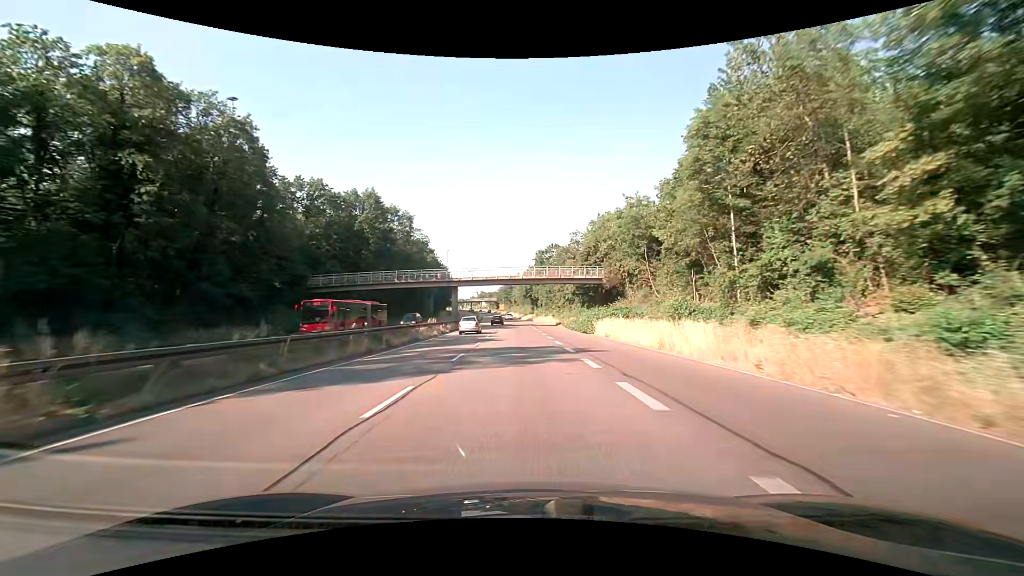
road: trunk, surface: asphalt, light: Day
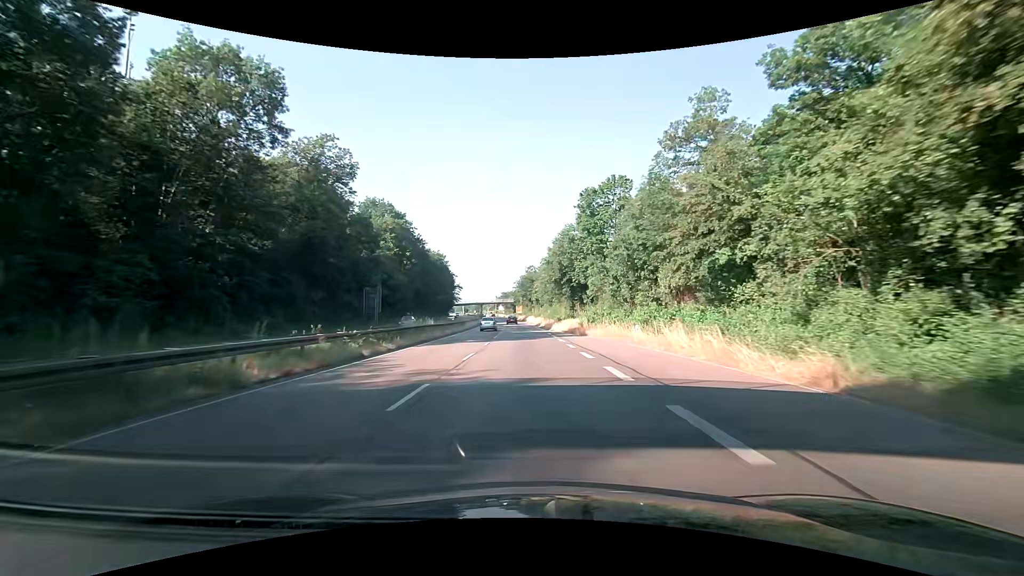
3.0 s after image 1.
(-1.5, +62.4) m; -3°
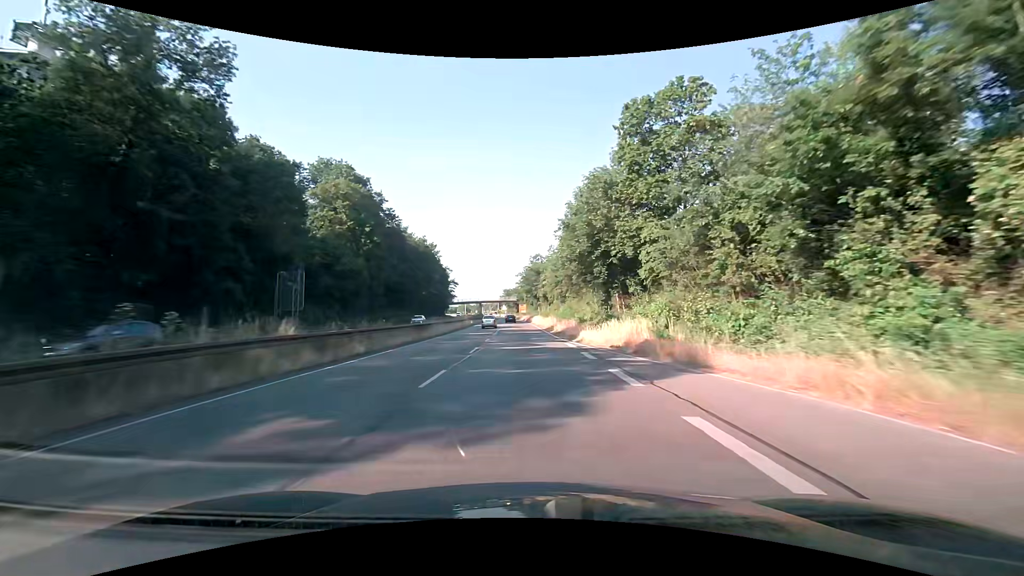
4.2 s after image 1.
(0.0, +24.8) m; 0°
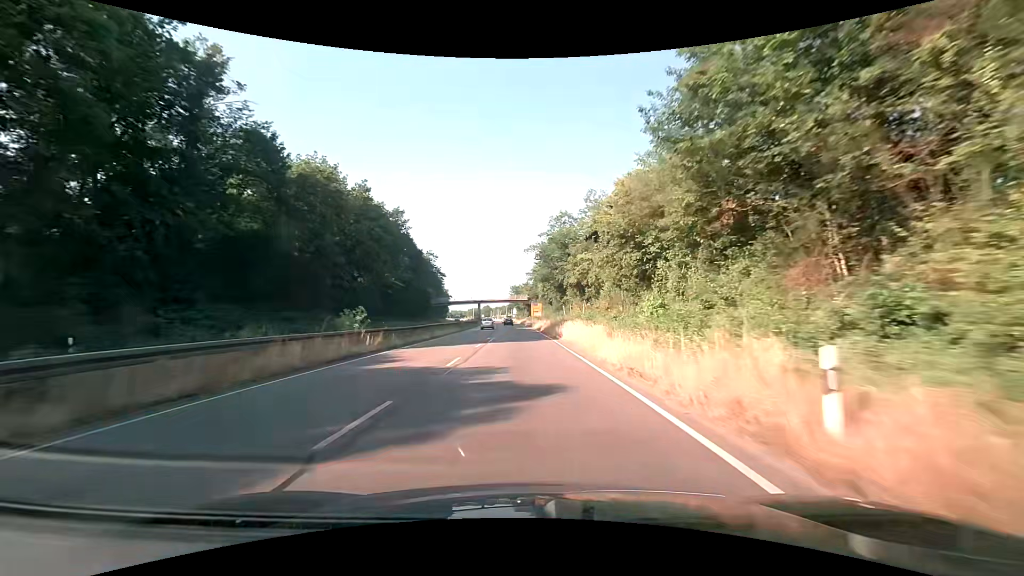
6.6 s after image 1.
(-0.6, +49.3) m; -2°
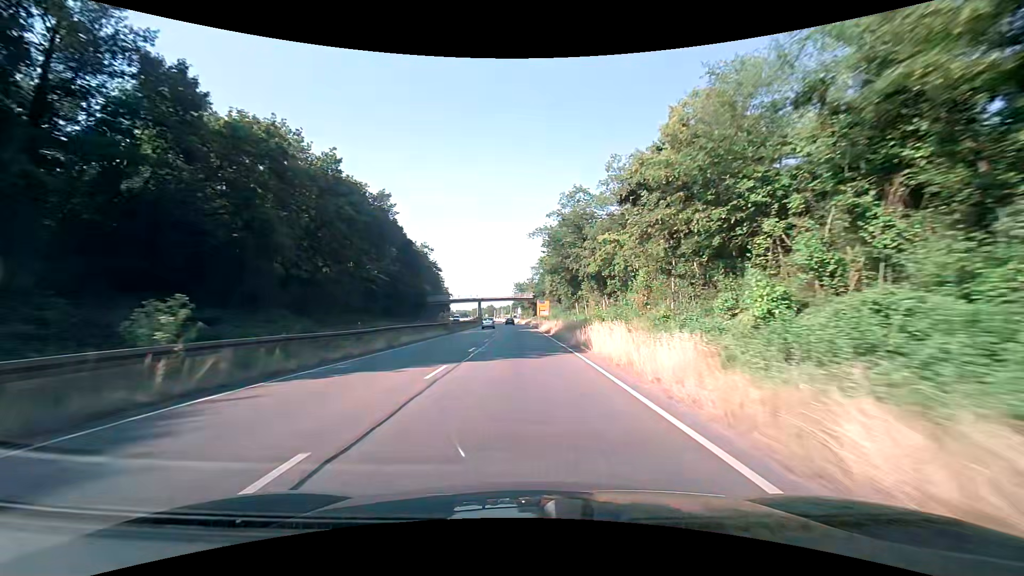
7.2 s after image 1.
(0.0, +12.3) m; -1°
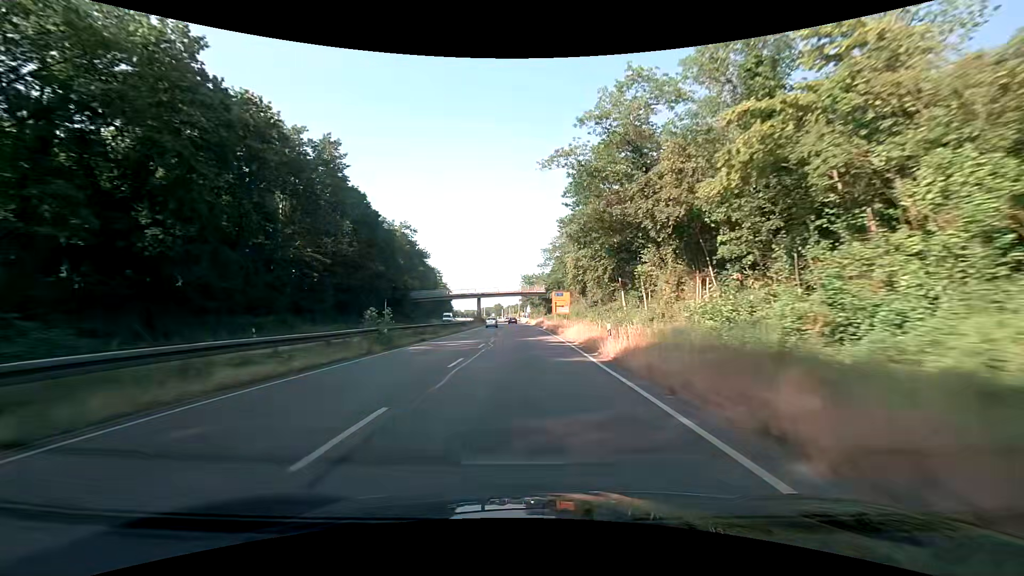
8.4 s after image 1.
(-0.1, +24.4) m; -1°
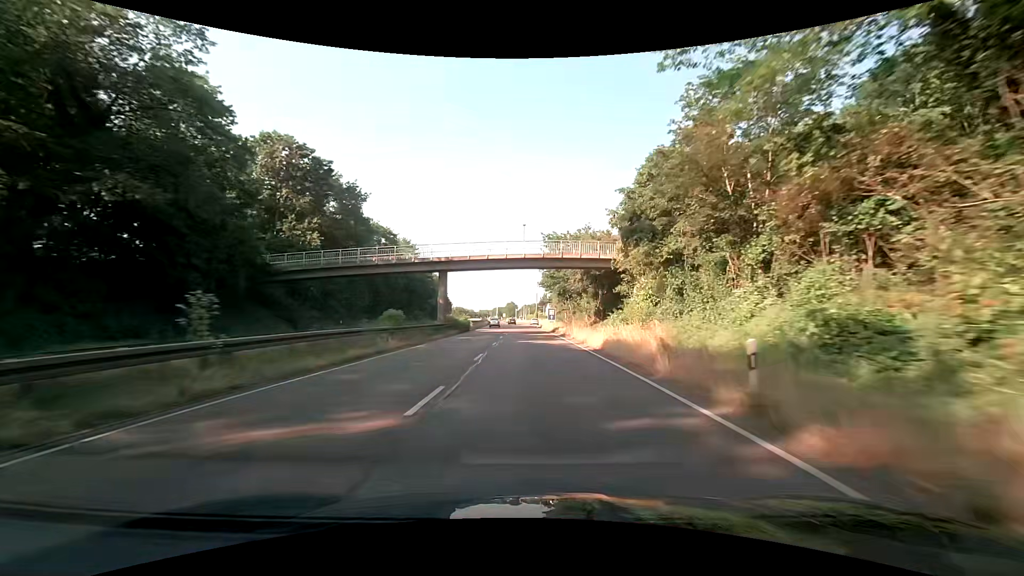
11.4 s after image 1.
(-1.0, +60.6) m; -2°
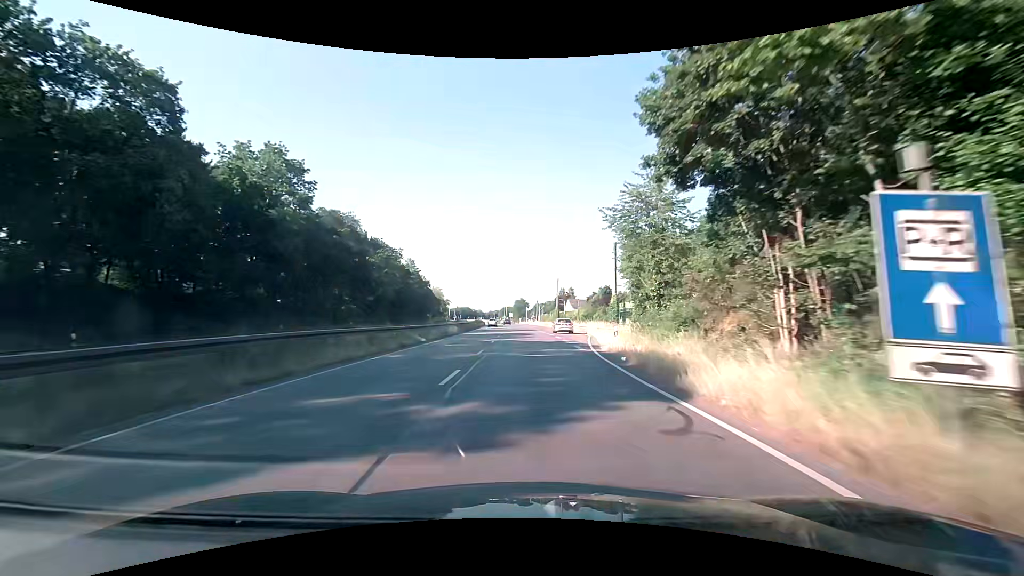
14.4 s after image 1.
(-0.8, +59.7) m; -2°
(0, +10) (0, +20) (0, +30) (0, +40) (0, +50) (0, +60) (0, +70) (0, +80) (0, +90) (0, +100) m
